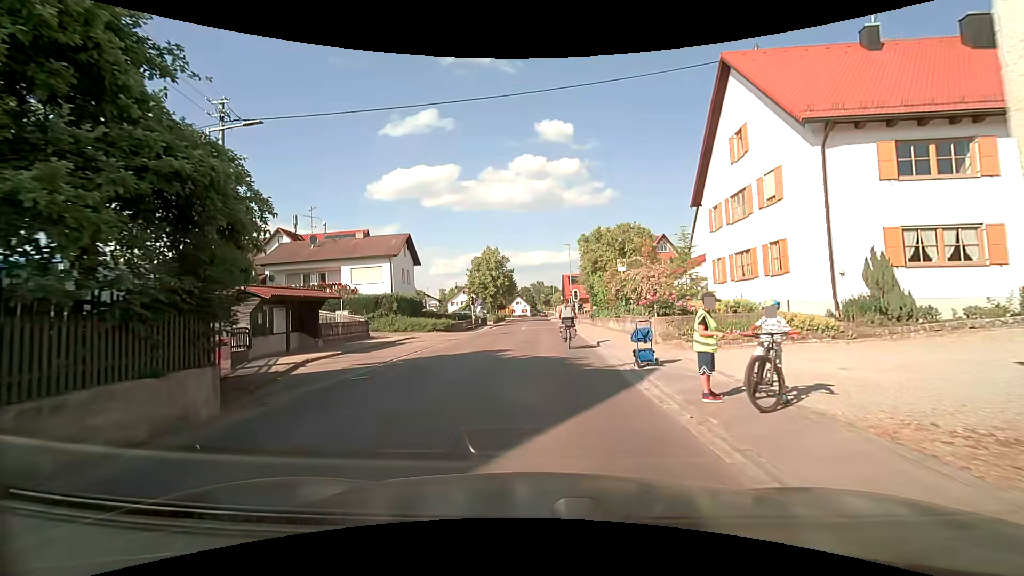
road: secondary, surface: asphalt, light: Day
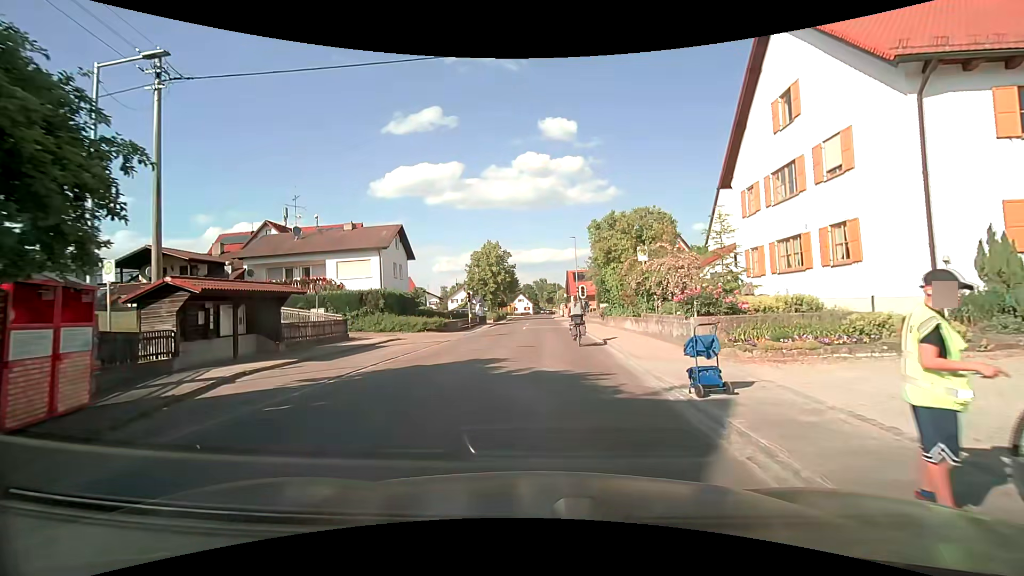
(-0.1, +4.1) m; 0°
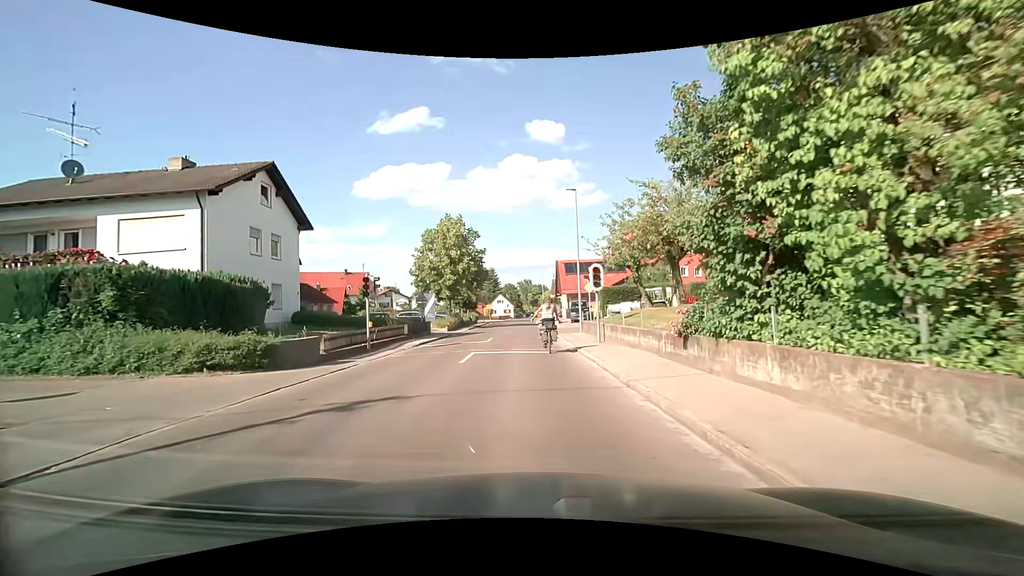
(+0.4, +20.6) m; +1°
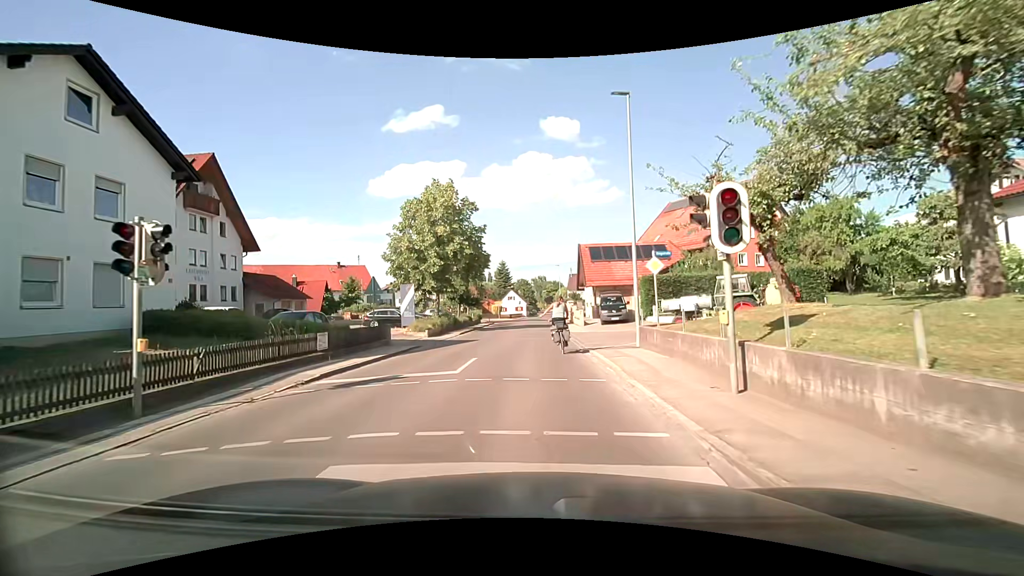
(-0.2, +12.5) m; -2°
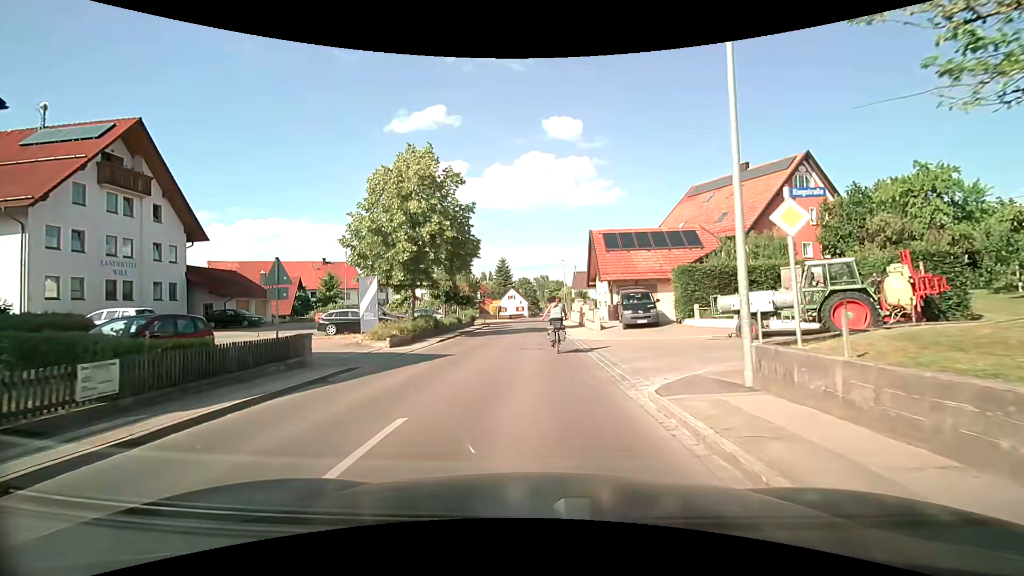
(0.0, +8.0) m; 0°
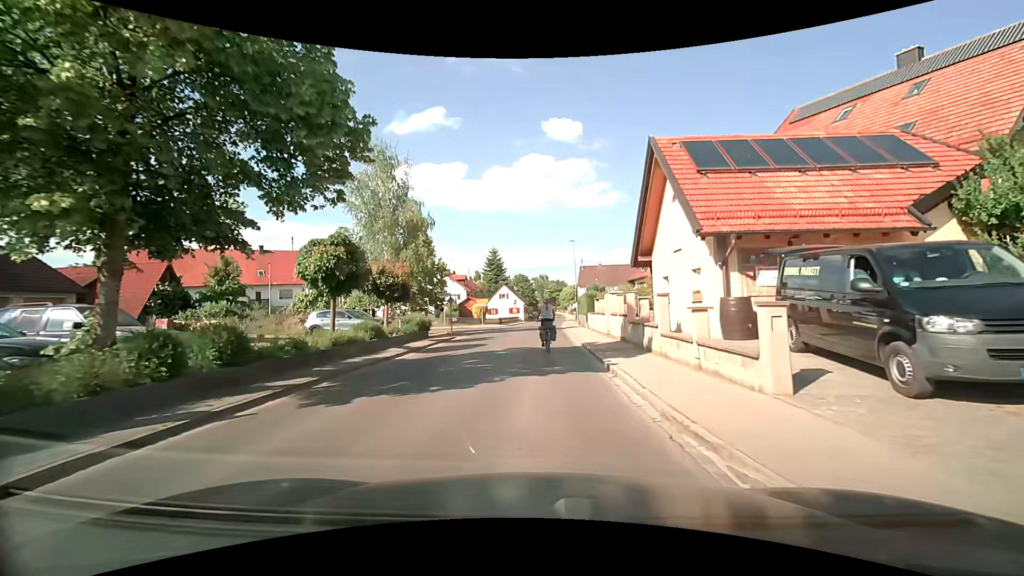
(0.0, +20.6) m; 0°
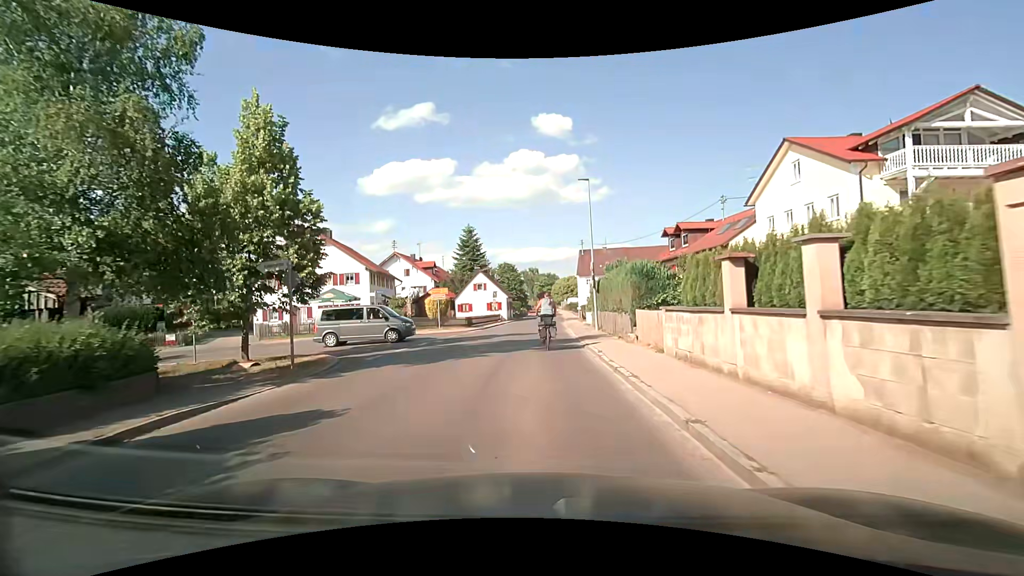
(+0.3, +21.3) m; +2°
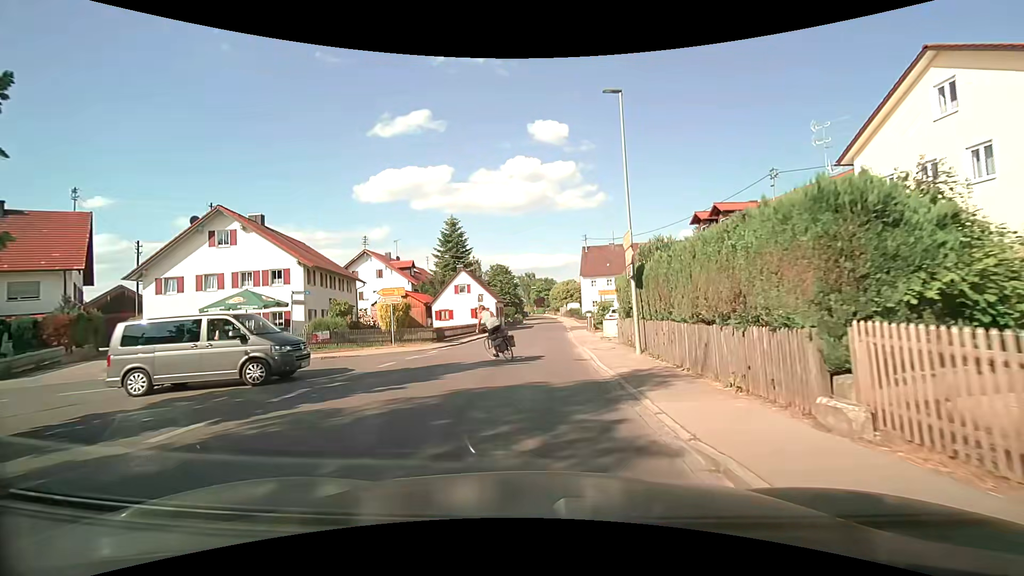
(0.0, +11.7) m; +1°
(0, +10) (0, +20) (0, +30) (+1, +40) (+1, +50) (+1, +60) (+2, +70) (+2, +80) (+2, +90) (+2, +100) m
